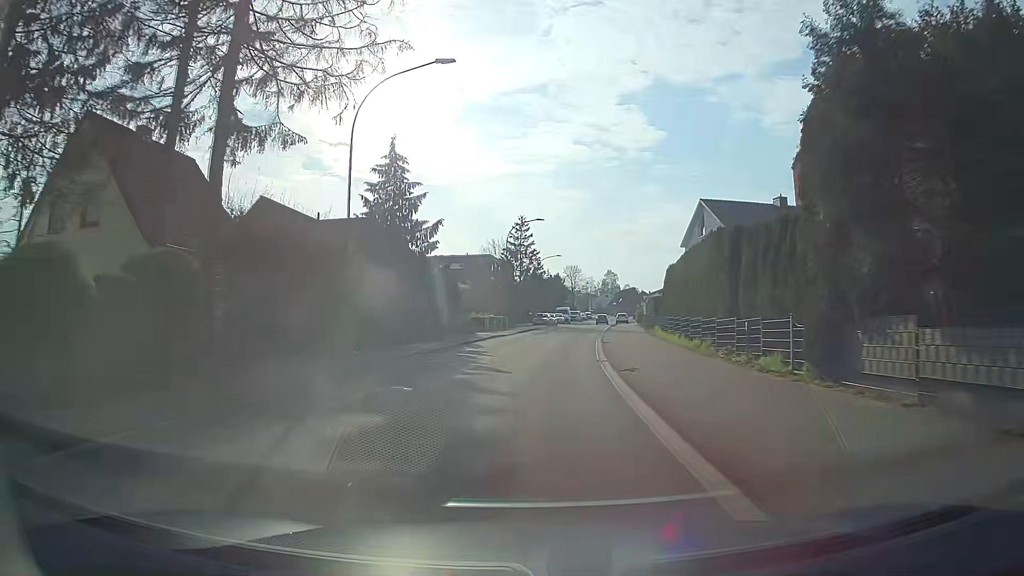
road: secondary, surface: asphalt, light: Day
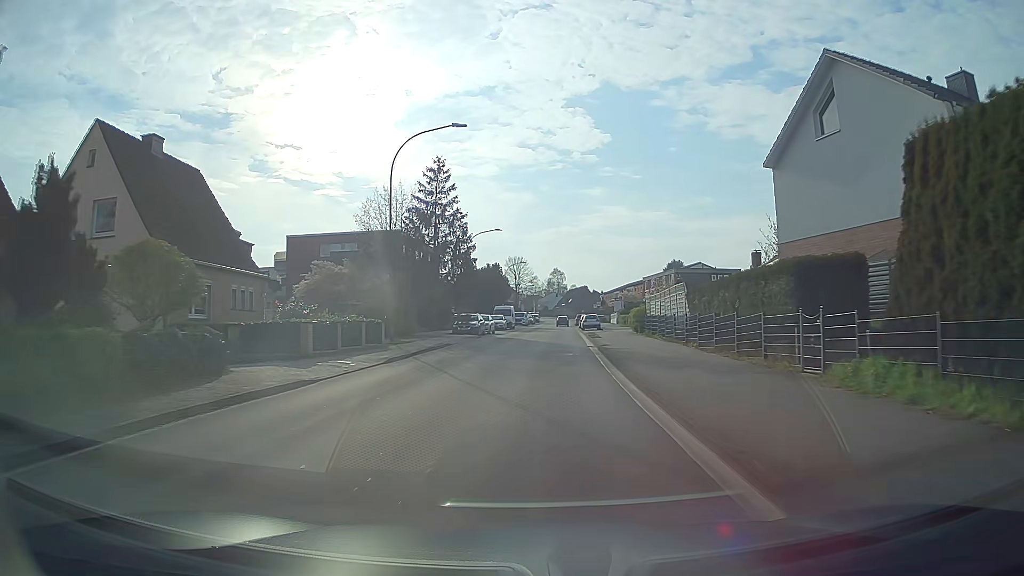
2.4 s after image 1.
(+1.8, +30.8) m; +5°
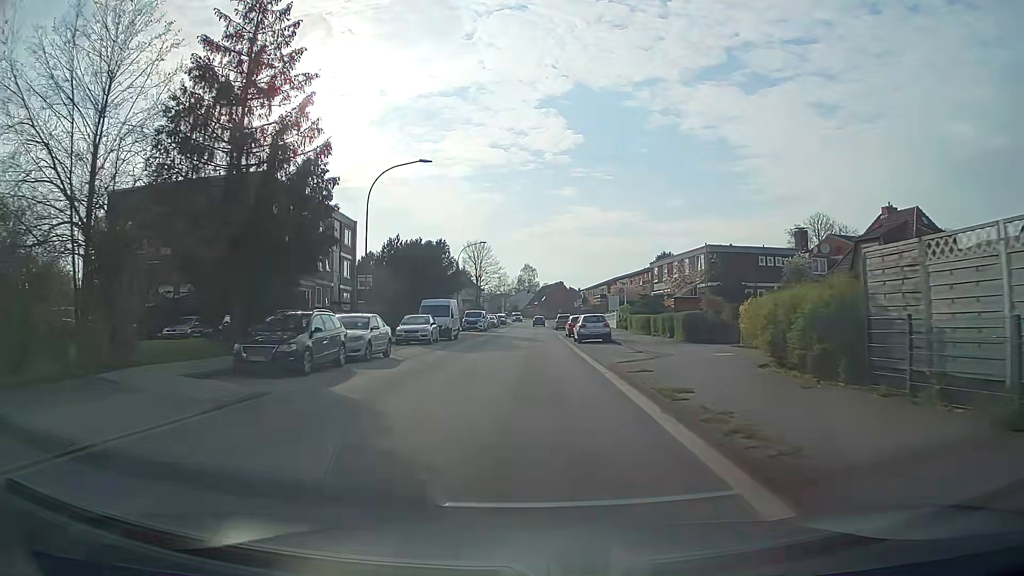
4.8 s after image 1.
(+1.2, +29.7) m; +3°
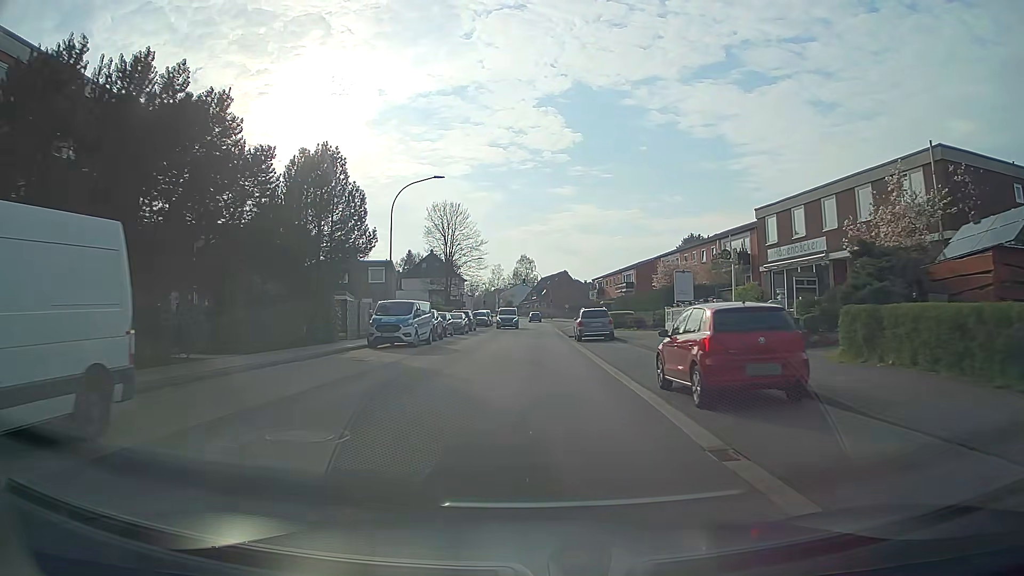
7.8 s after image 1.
(+0.1, +36.3) m; 0°
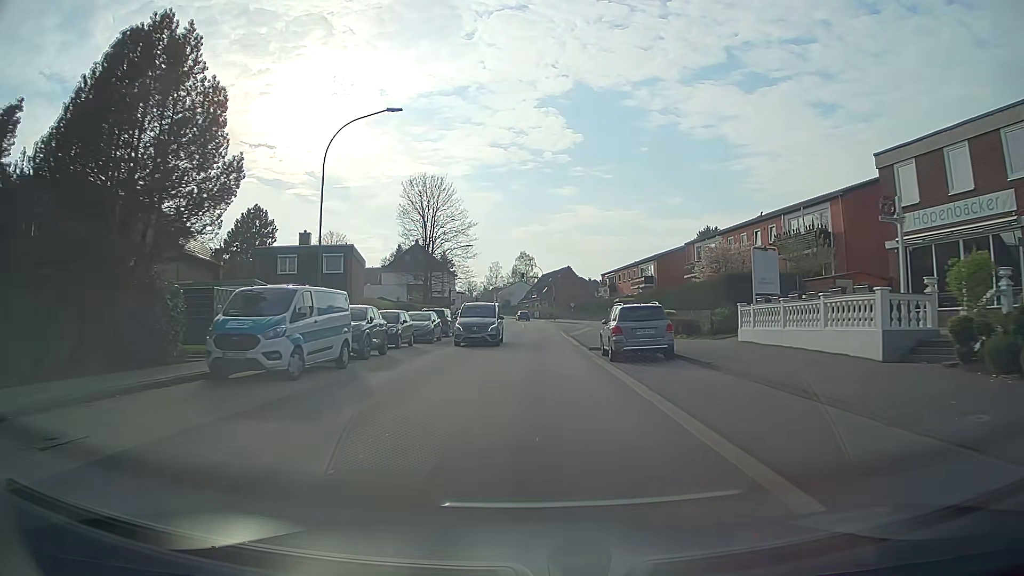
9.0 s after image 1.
(-0.1, +14.5) m; 0°
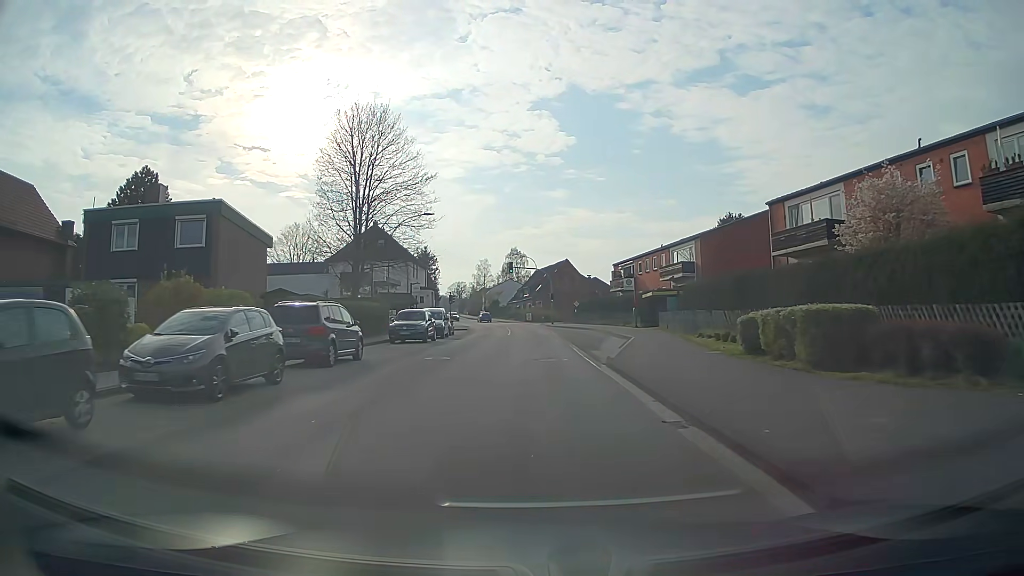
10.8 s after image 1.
(+0.1, +21.6) m; +1°
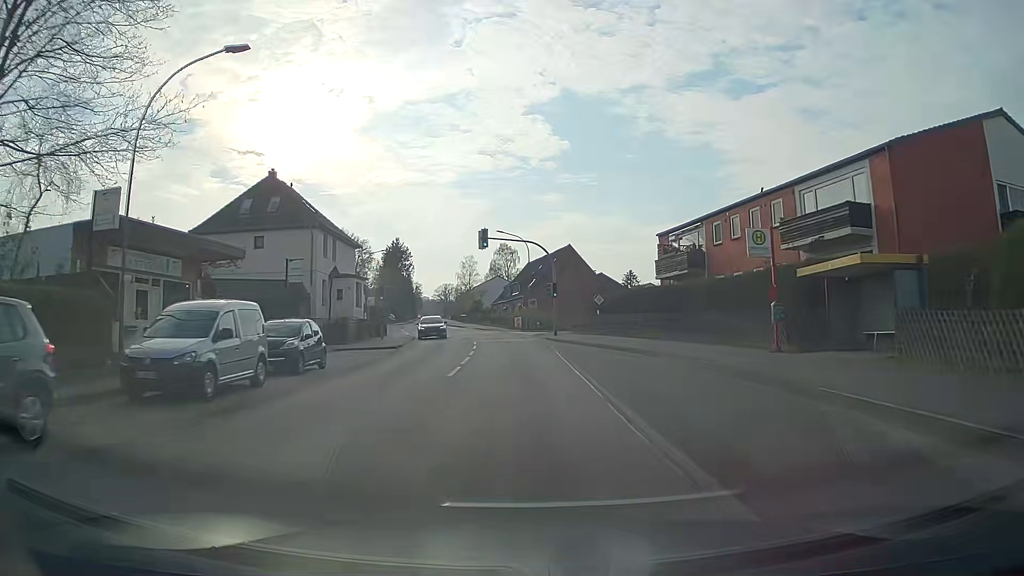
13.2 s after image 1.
(+0.2, +29.2) m; 0°
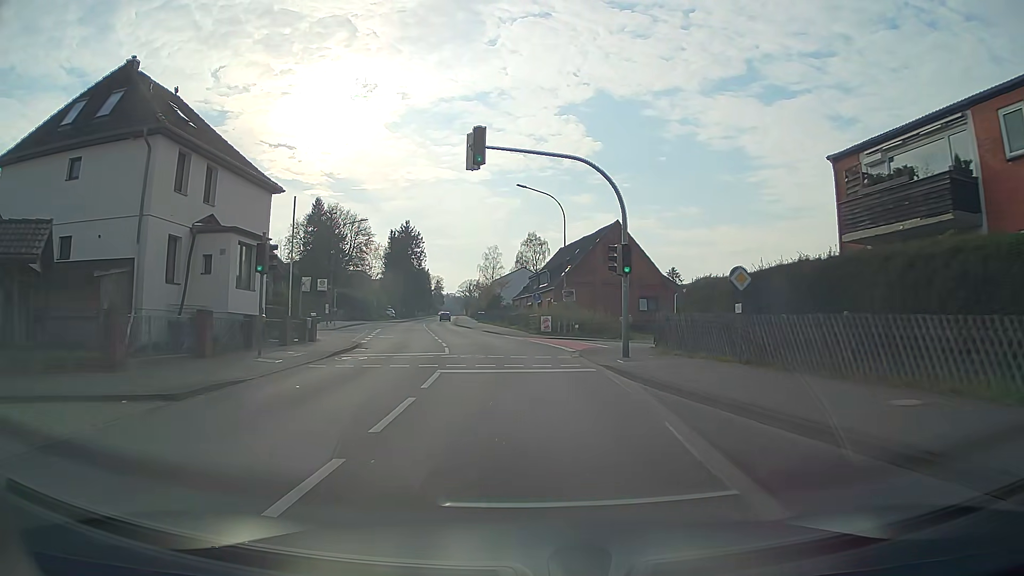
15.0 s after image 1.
(-0.3, +22.2) m; -2°
(0, +10) (-1, +20) (-2, +30) (-4, +40) (-5, +50) (-7, +59) (-9, +69) (-10, +79) (-11, +89) (-12, +99) m
